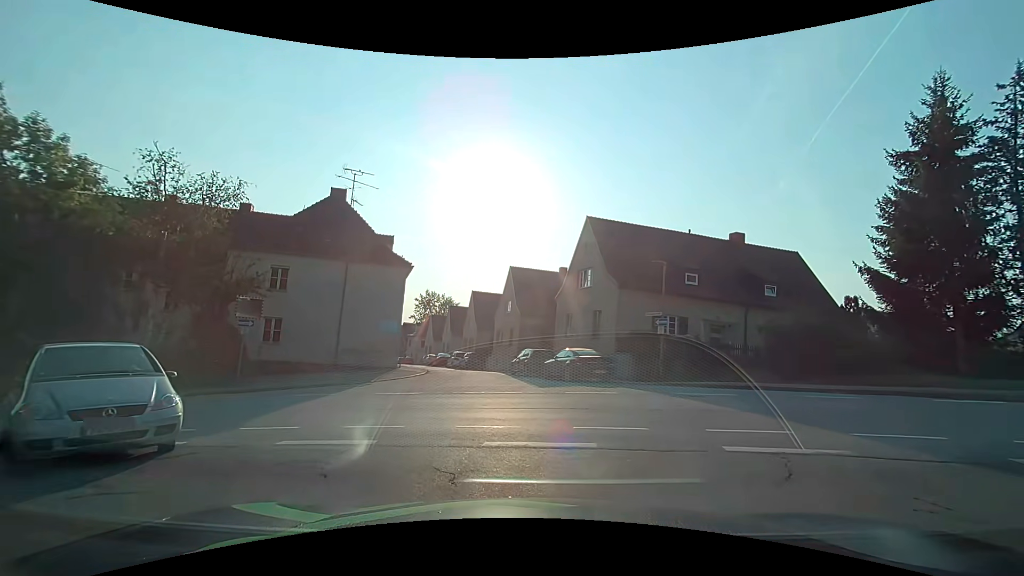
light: Day
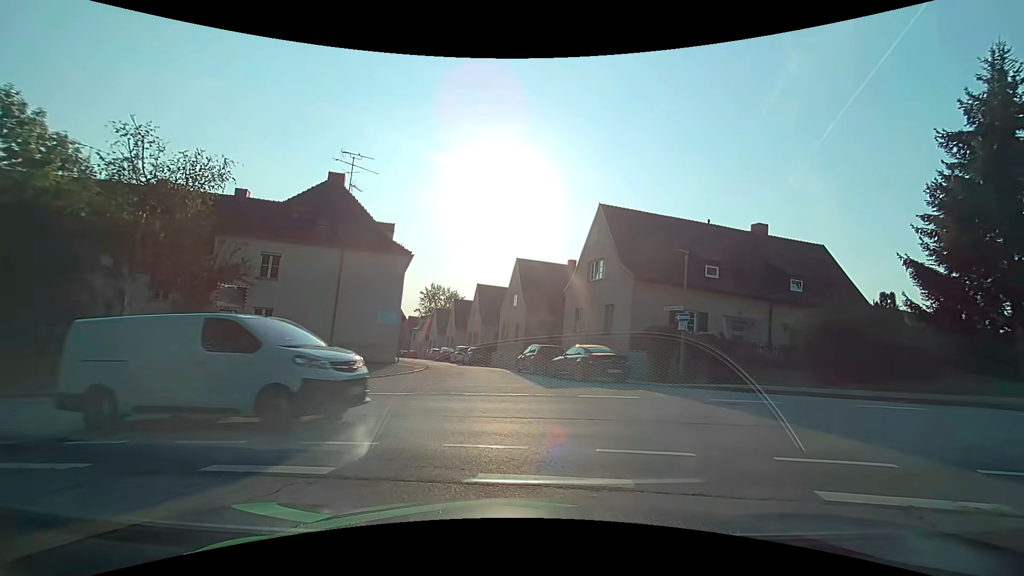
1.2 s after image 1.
(0.0, +1.7) m; +1°
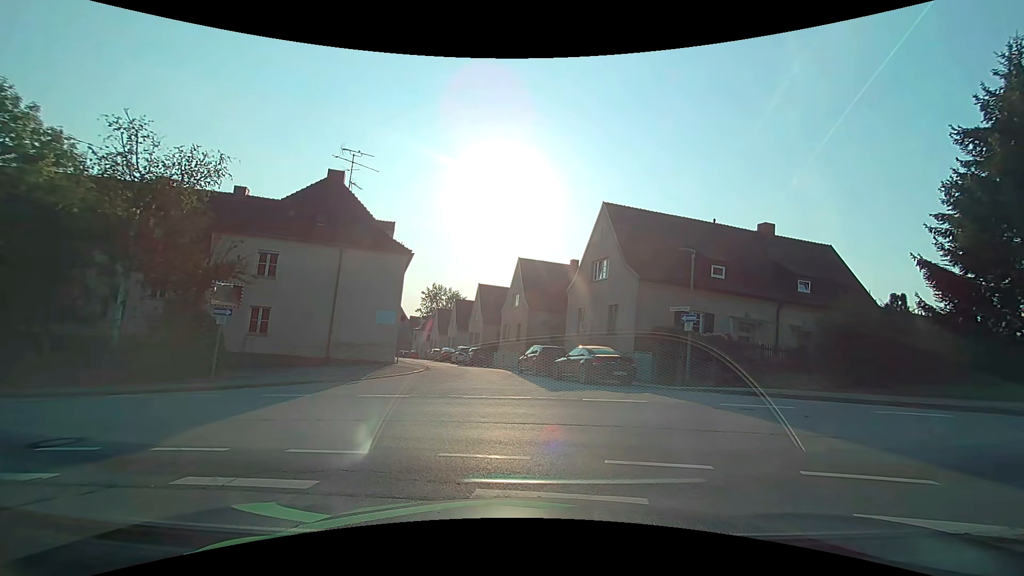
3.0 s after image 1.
(0.0, +0.5) m; 0°
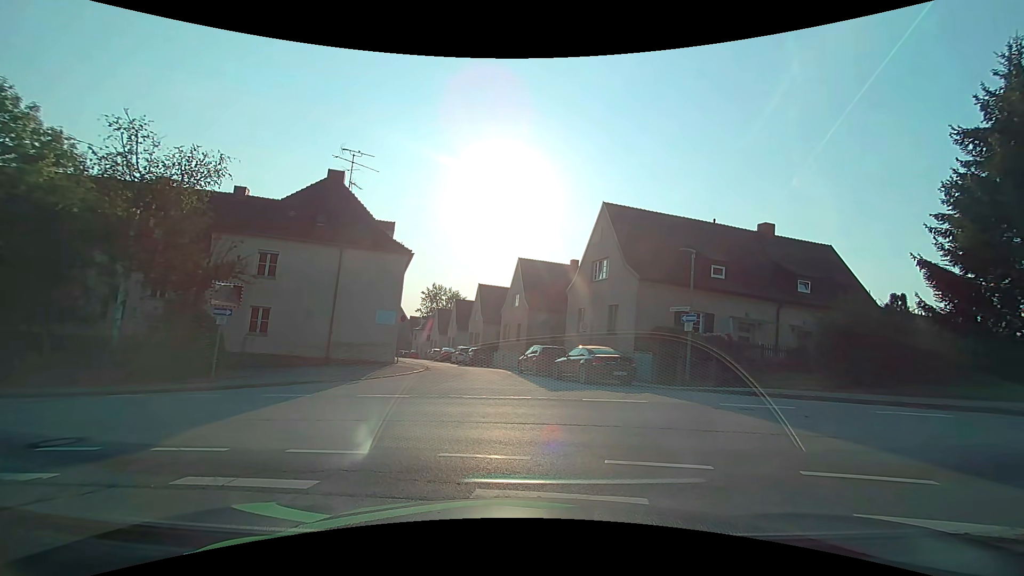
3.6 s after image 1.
(0.0, 0.0) m; 0°
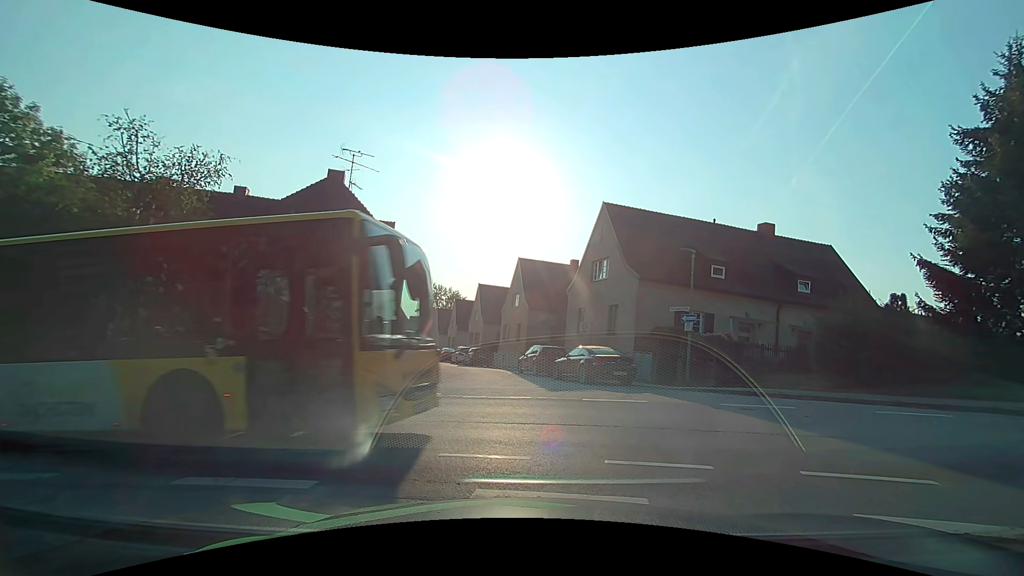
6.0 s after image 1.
(0.0, 0.0) m; 0°
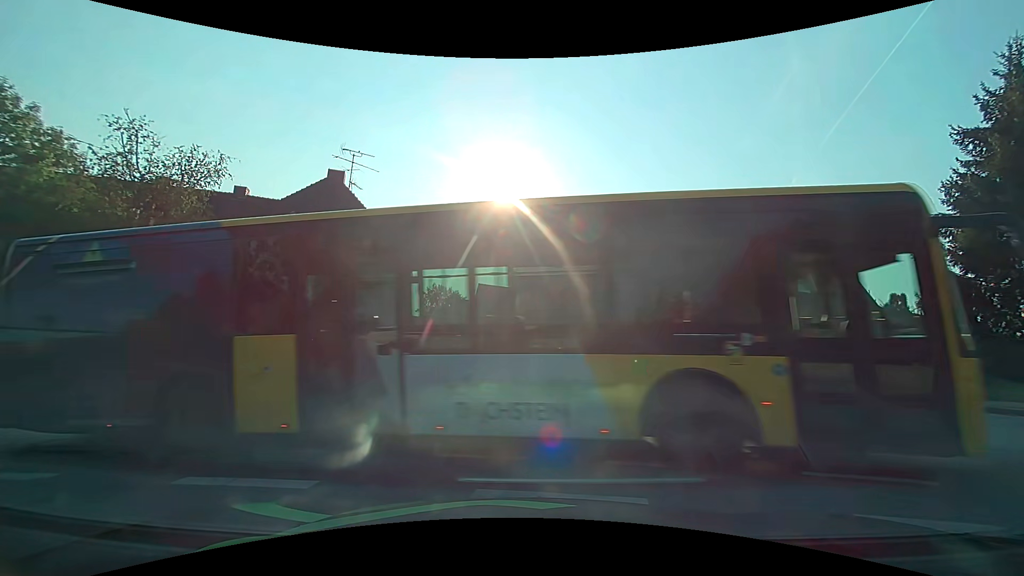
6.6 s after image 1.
(0.0, 0.0) m; 0°
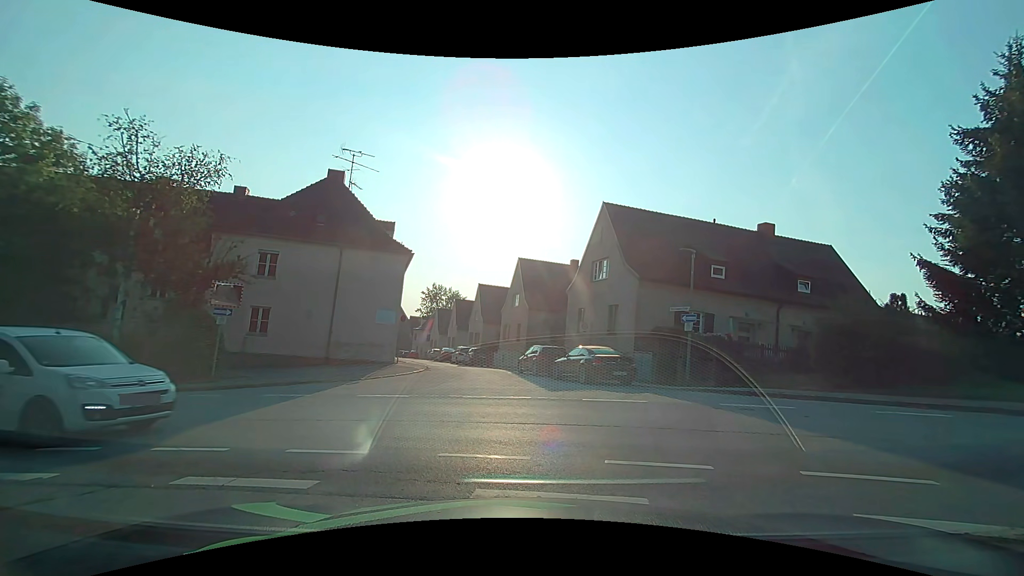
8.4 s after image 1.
(0.0, 0.0) m; 0°
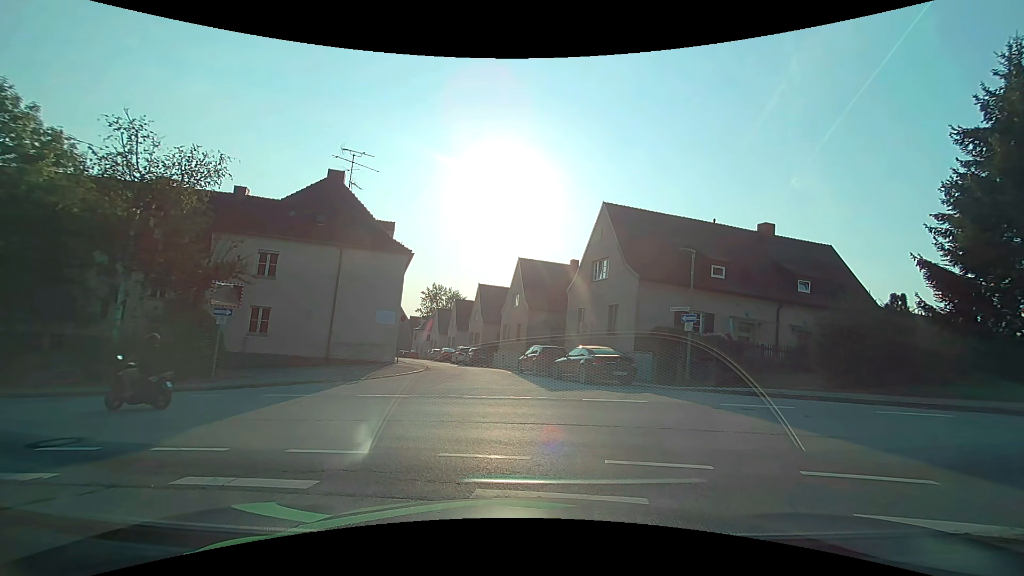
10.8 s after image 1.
(0.0, 0.0) m; 0°
